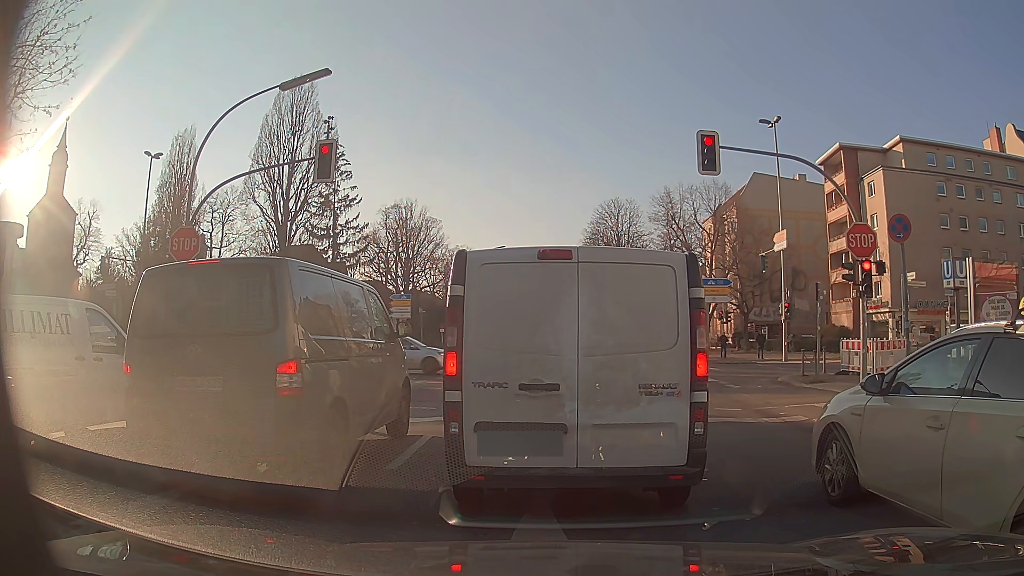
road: secondary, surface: asphalt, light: Day
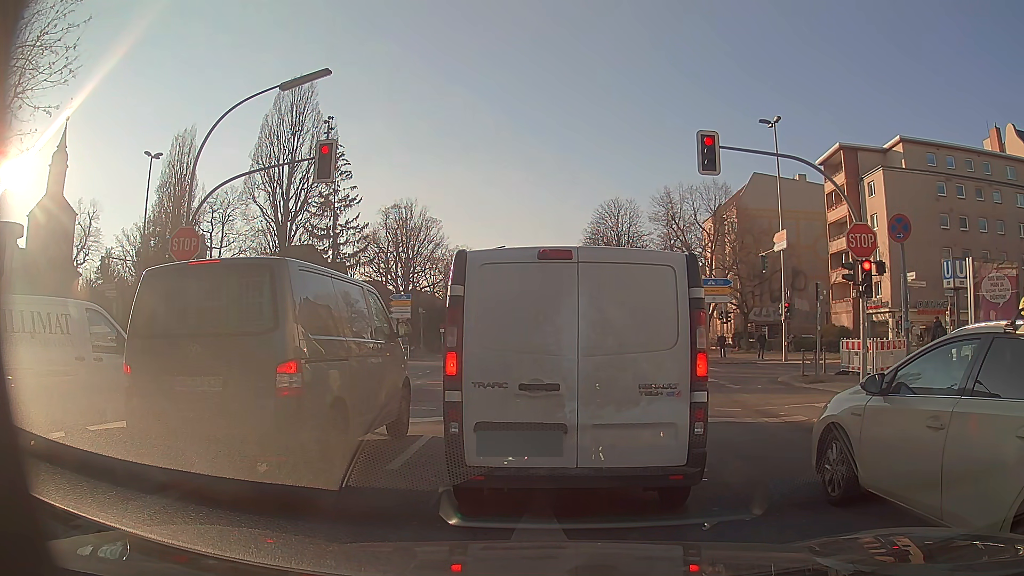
(0.0, 0.0) m; 0°
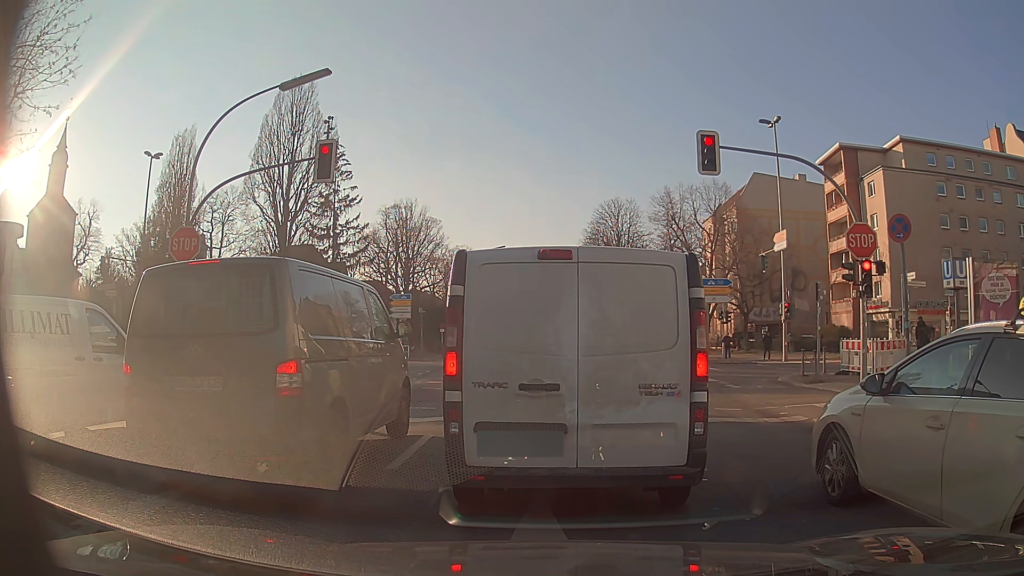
(0.0, 0.0) m; 0°
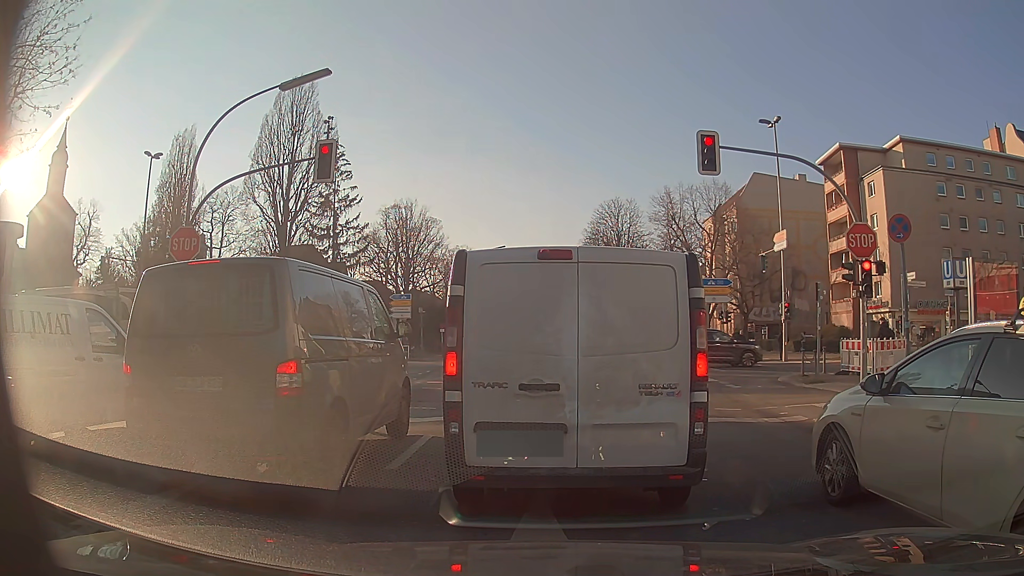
(0.0, 0.0) m; 0°
(0, +10) (-1, +20) (-1, +30) (-2, +40) (-2, +50) (-3, +60) (-3, +70) (-4, +80) (-4, +90) (-4, +100) m
